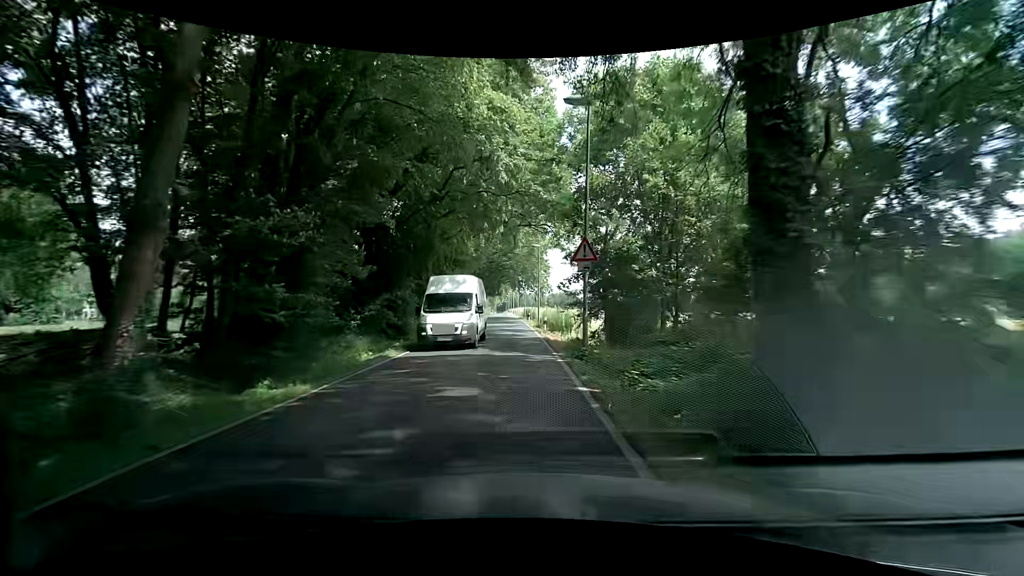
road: tertiary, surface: asphalt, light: Day
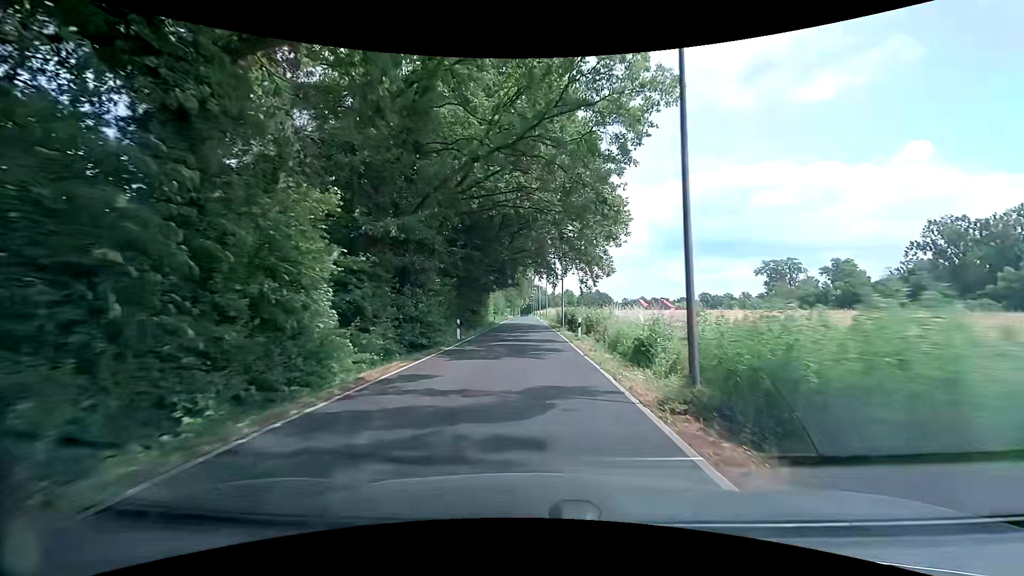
(-1.8, +36.4) m; -2°
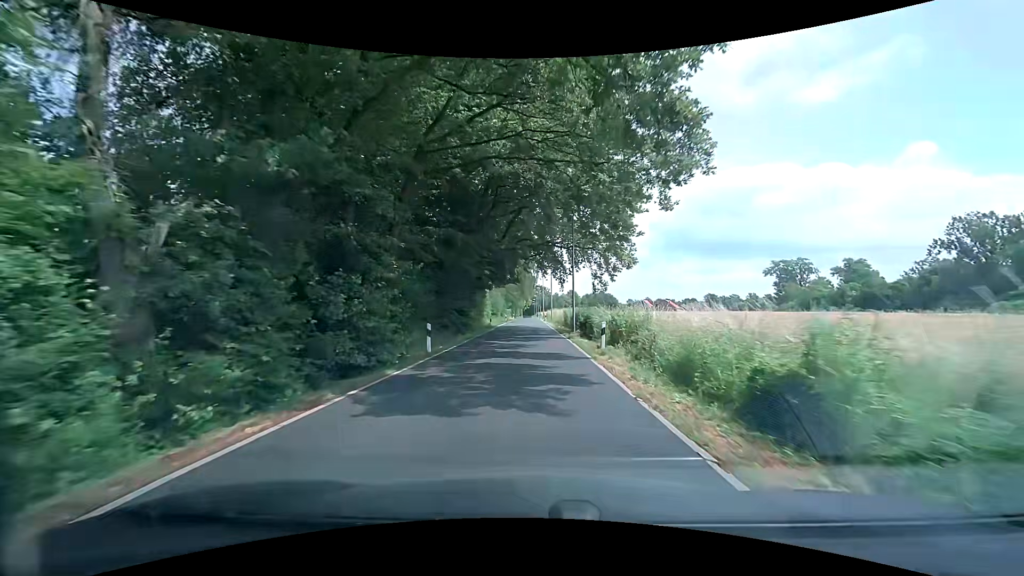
(-0.2, +7.7) m; -2°
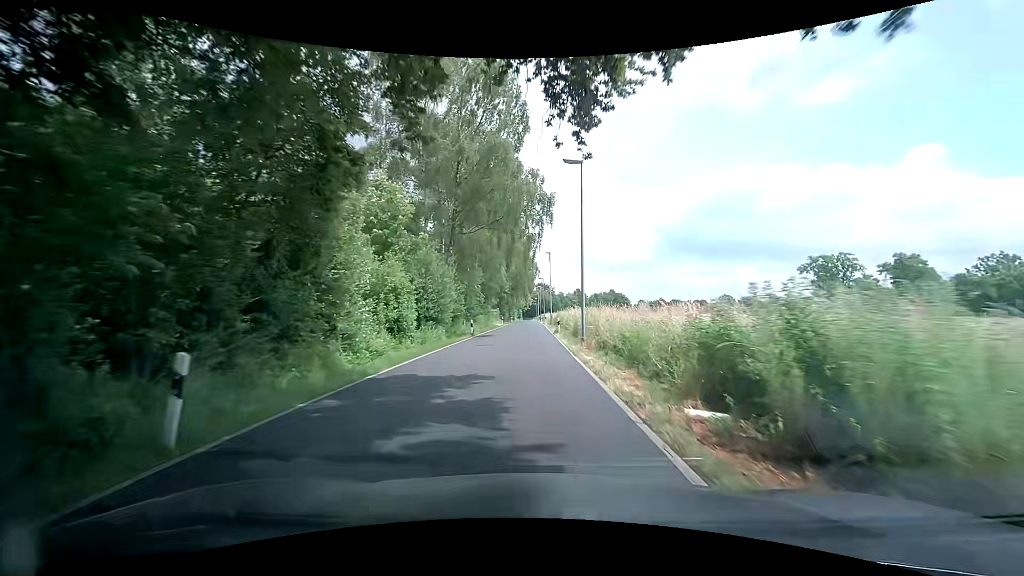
(+0.1, +38.2) m; 0°
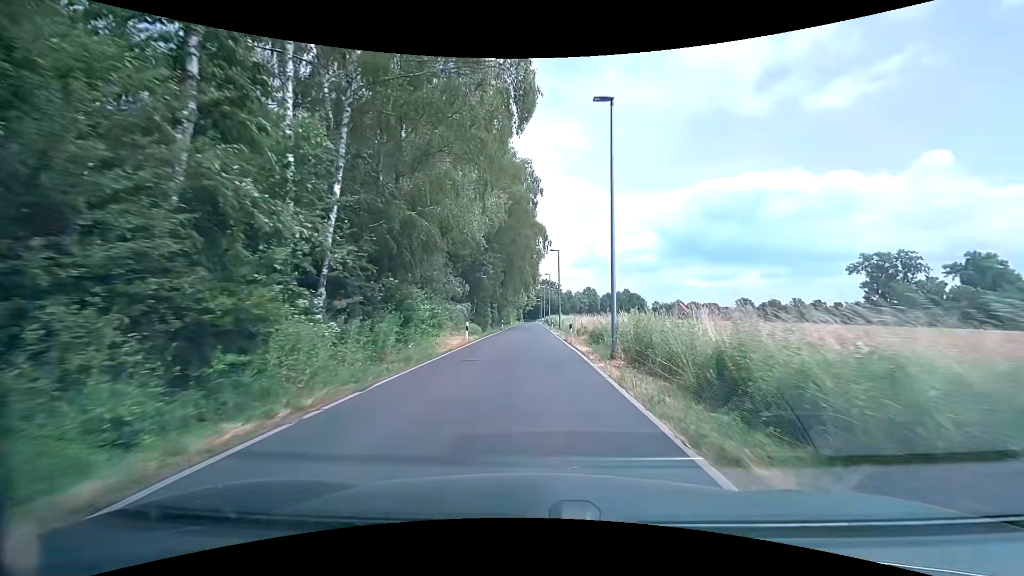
(-0.1, +38.0) m; -1°
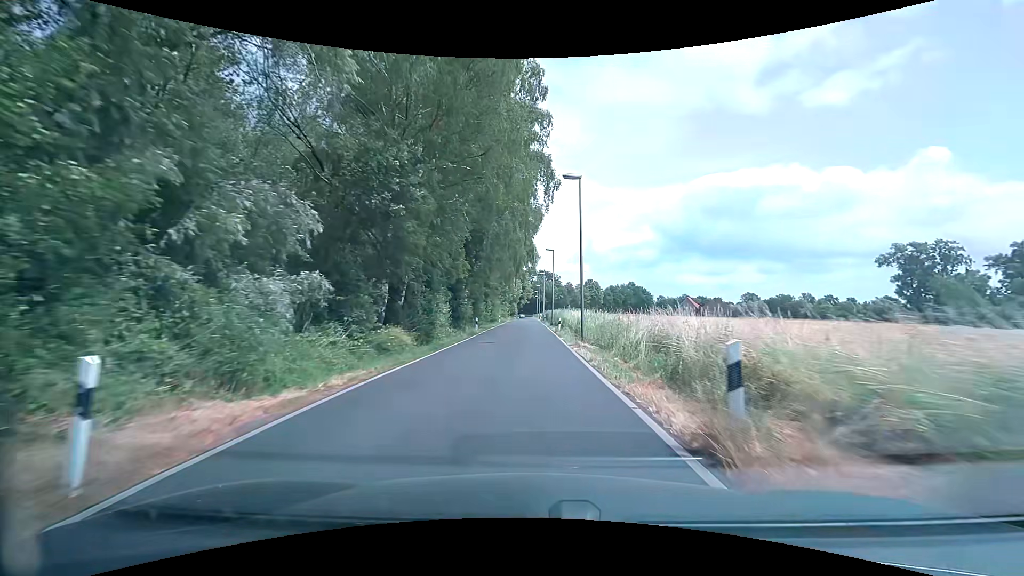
(+0.4, +22.9) m; +2°
